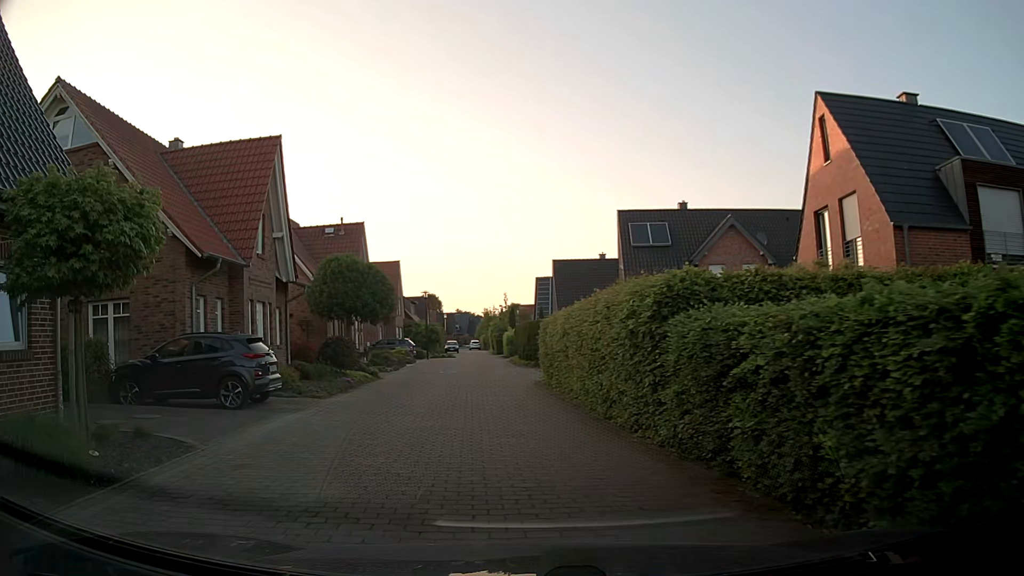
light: Day
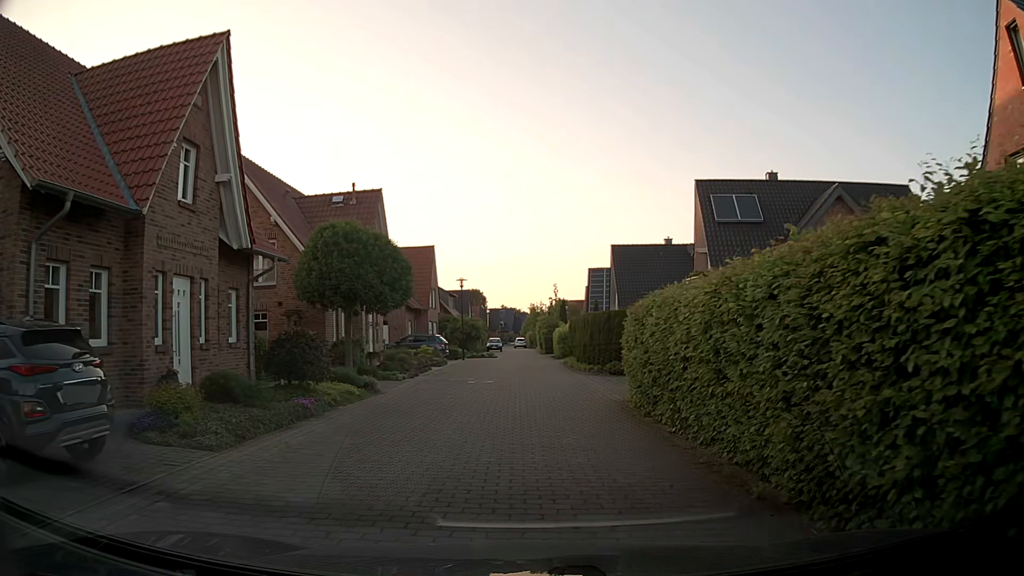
(-0.6, +8.4) m; -4°
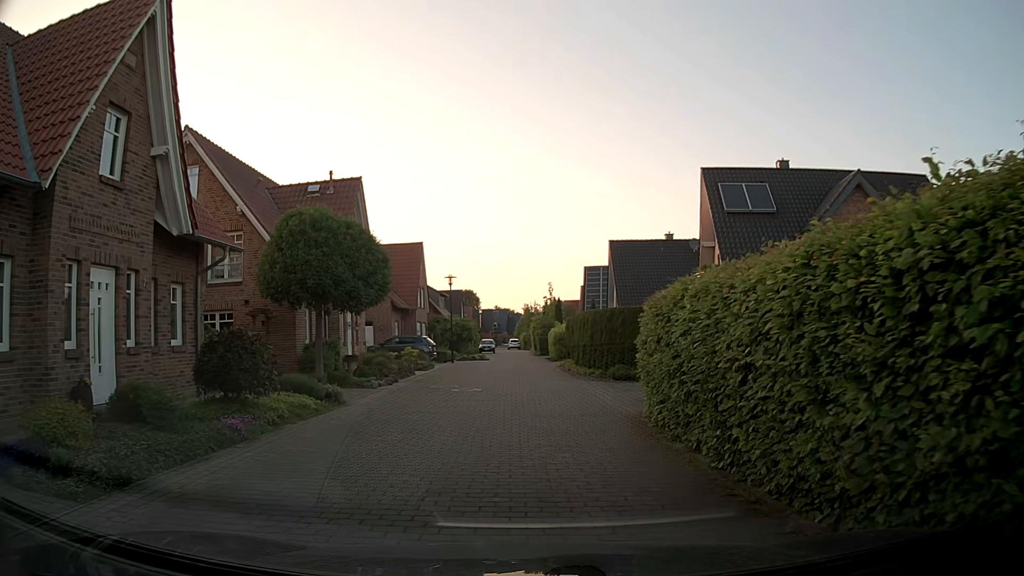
(0.0, +2.8) m; -1°
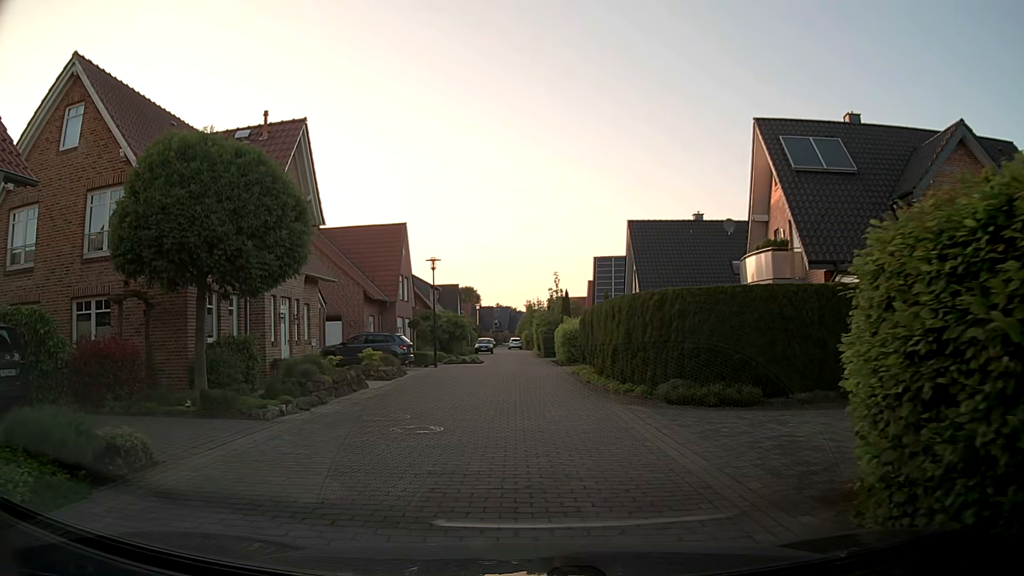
(+0.2, +8.1) m; +1°
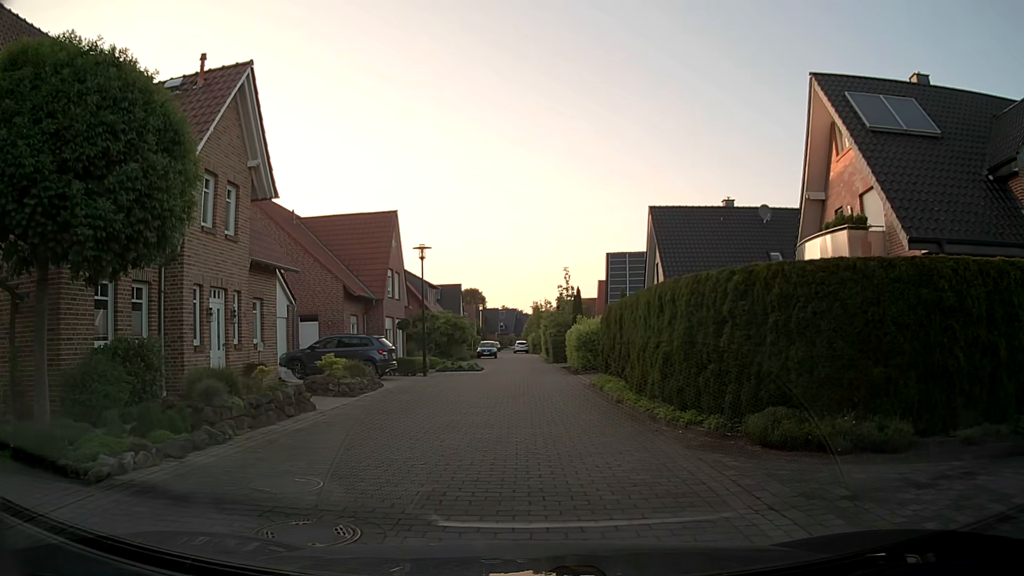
(0.0, +5.3) m; 0°
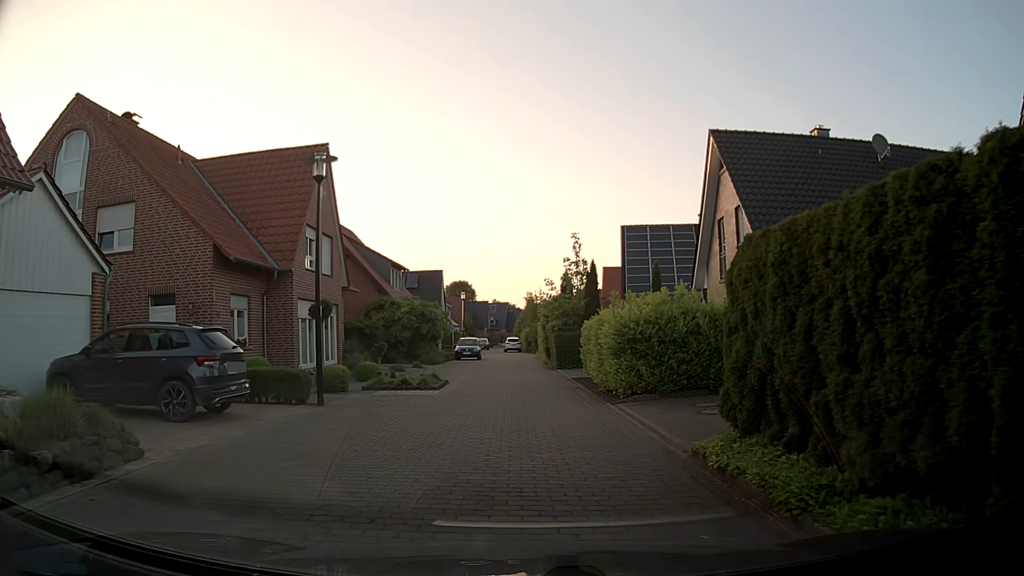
(-0.1, +13.3) m; +1°
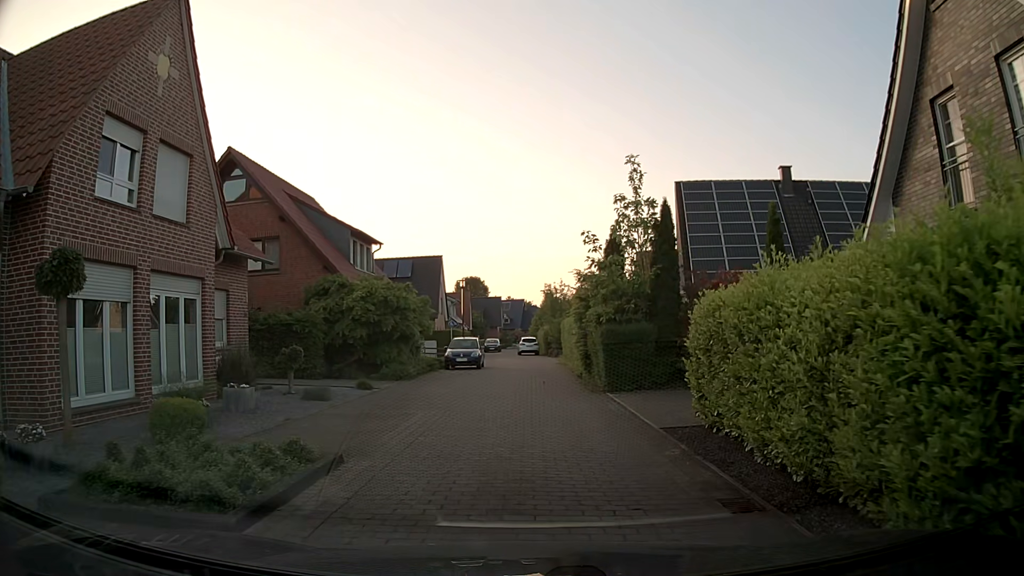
(-0.2, +13.5) m; -2°
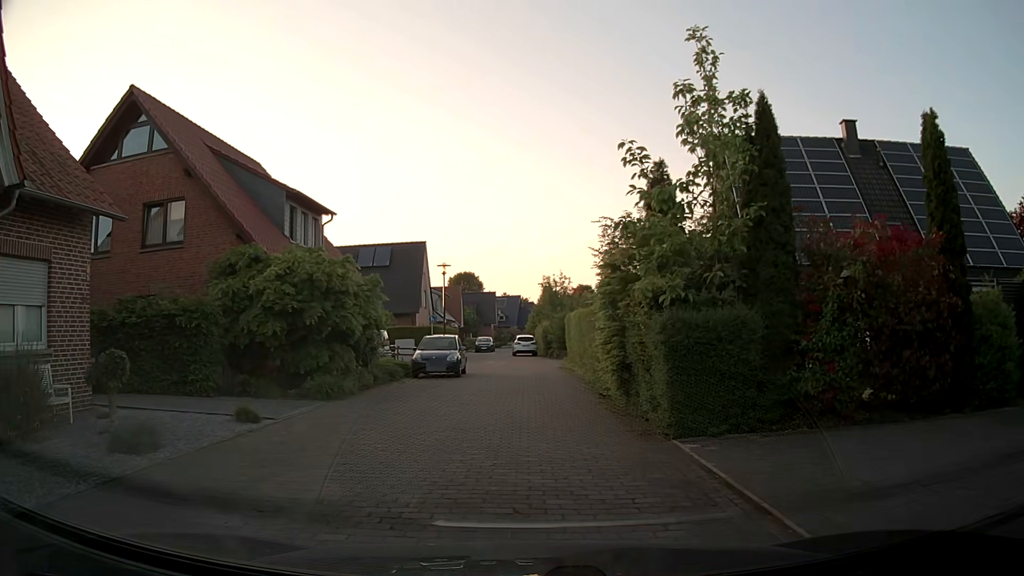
(0.0, +8.0) m; 0°
(0, +10) (0, +20) (0, +30) (-1, +40) (-2, +50) (-2, +60) (-1, +70) (-2, +80) (-1, +90) (+6, +96) m
